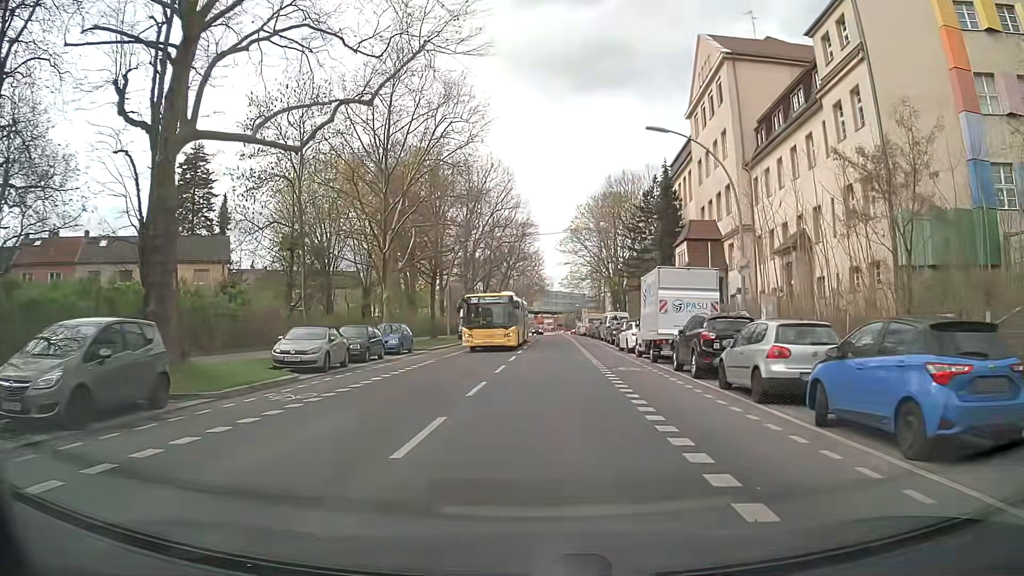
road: secondary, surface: asphalt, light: Day
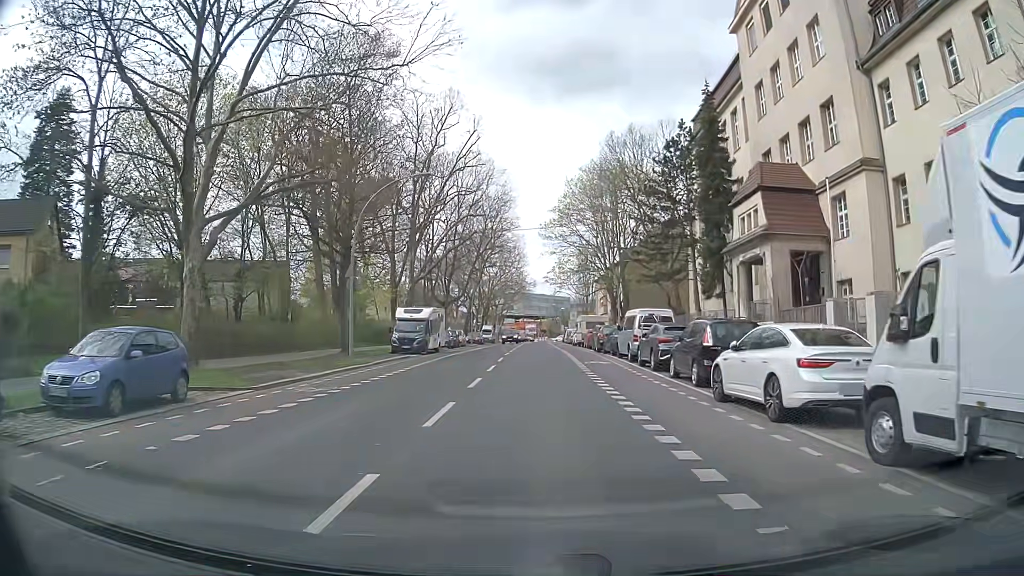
(+0.2, +21.4) m; +1°
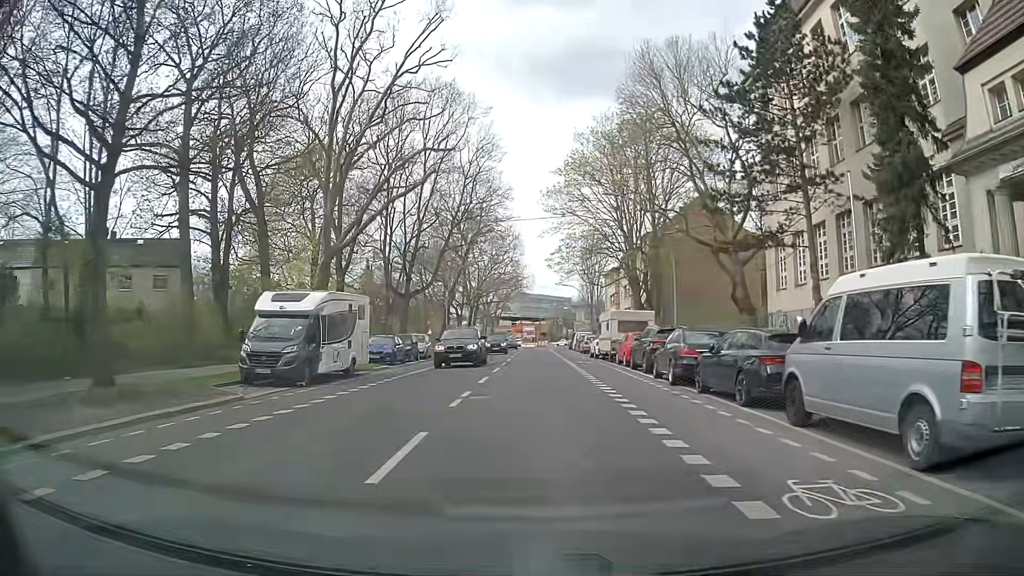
(0.0, +21.1) m; 0°
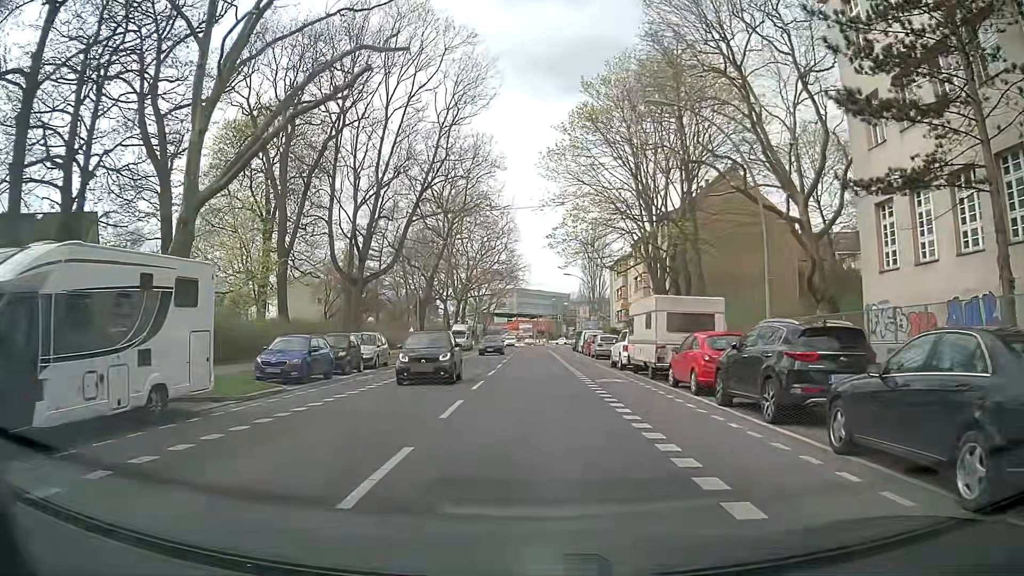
(+0.2, +12.7) m; 0°
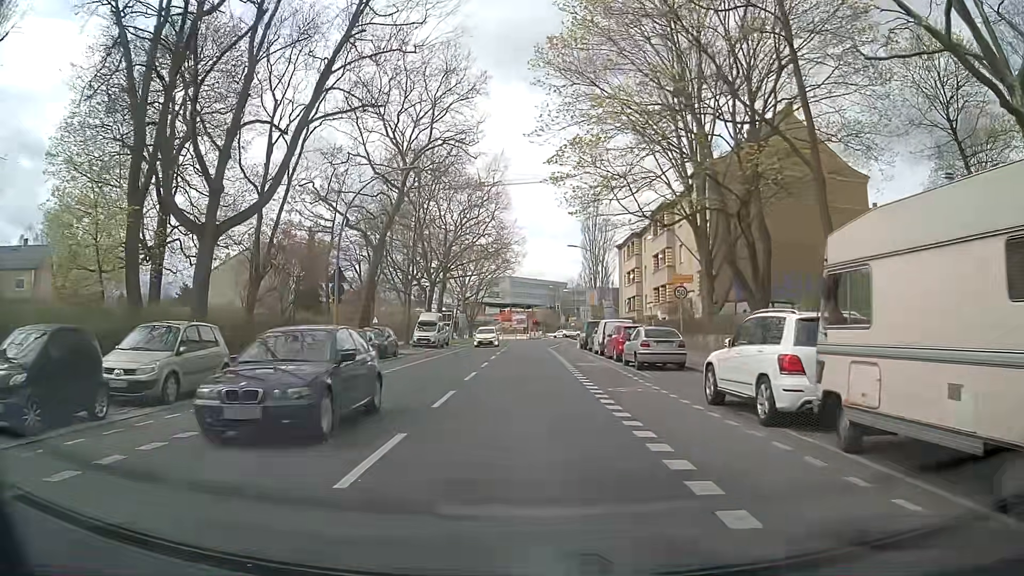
(+0.4, +17.4) m; +2°
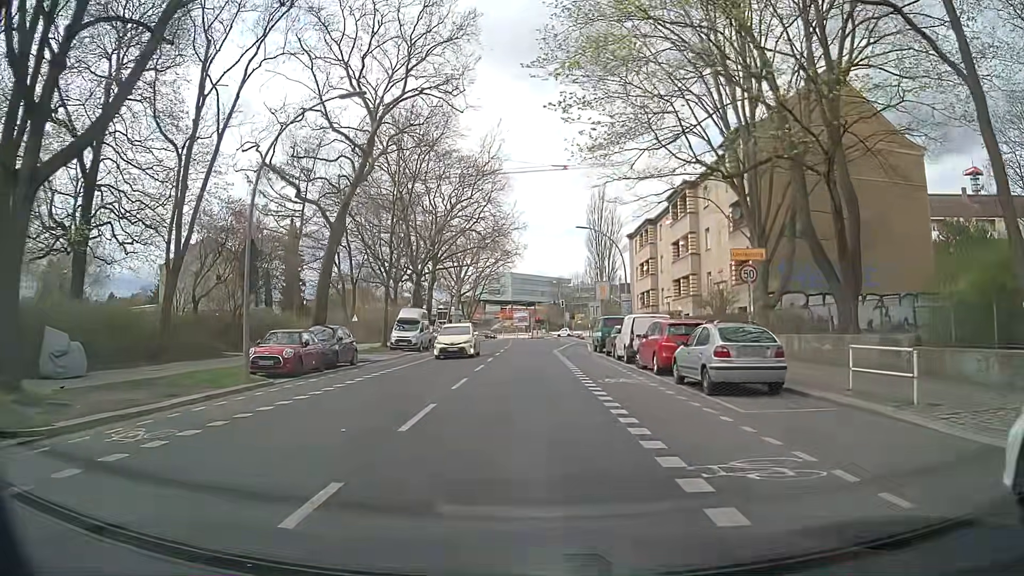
(-0.1, +8.8) m; -1°
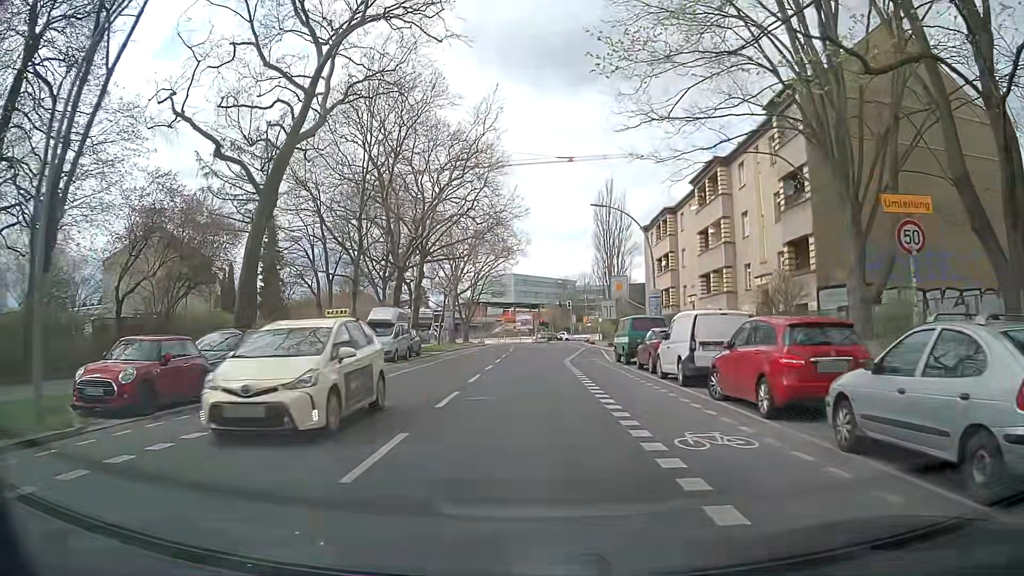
(+0.1, +8.9) m; +1°
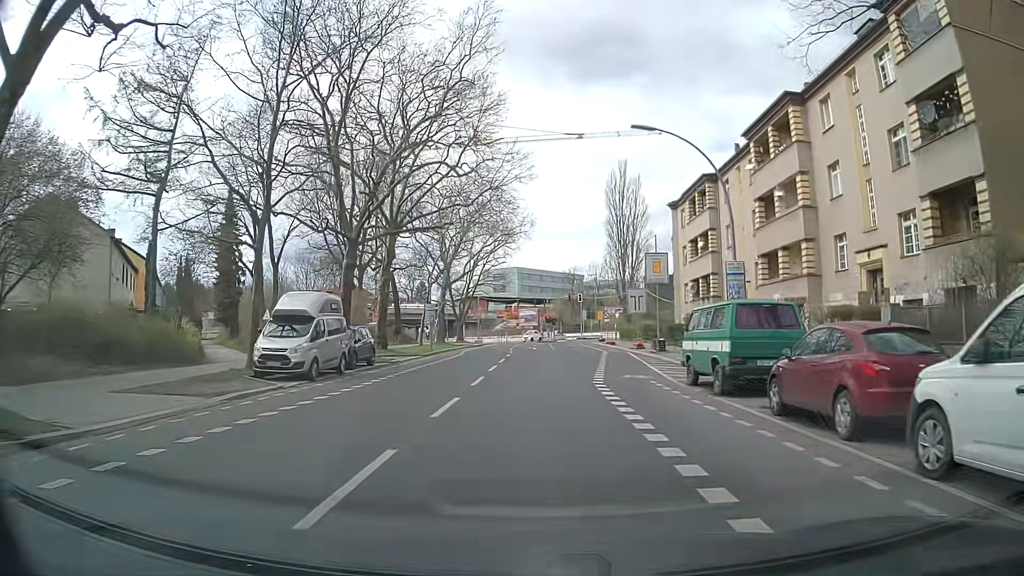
(-0.3, +13.3) m; -1°
(0, +10) (0, +20) (0, +30) (+1, +40) (+1, +50) (+2, +60) (+2, +70) (+4, +80) (+11, +86) (+21, +85) m
